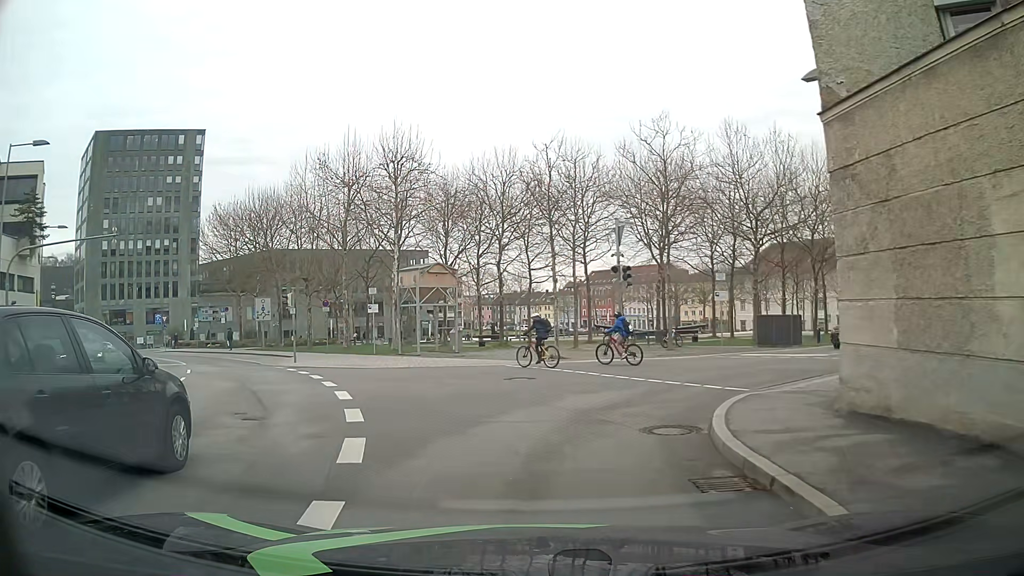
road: tertiary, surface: asphalt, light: Day
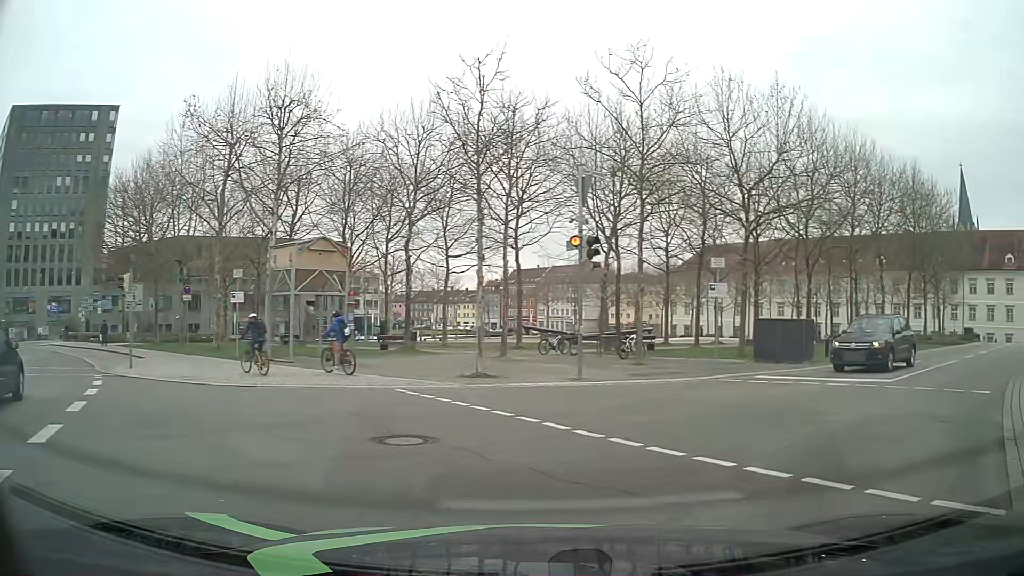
(-0.2, +8.7) m; +3°
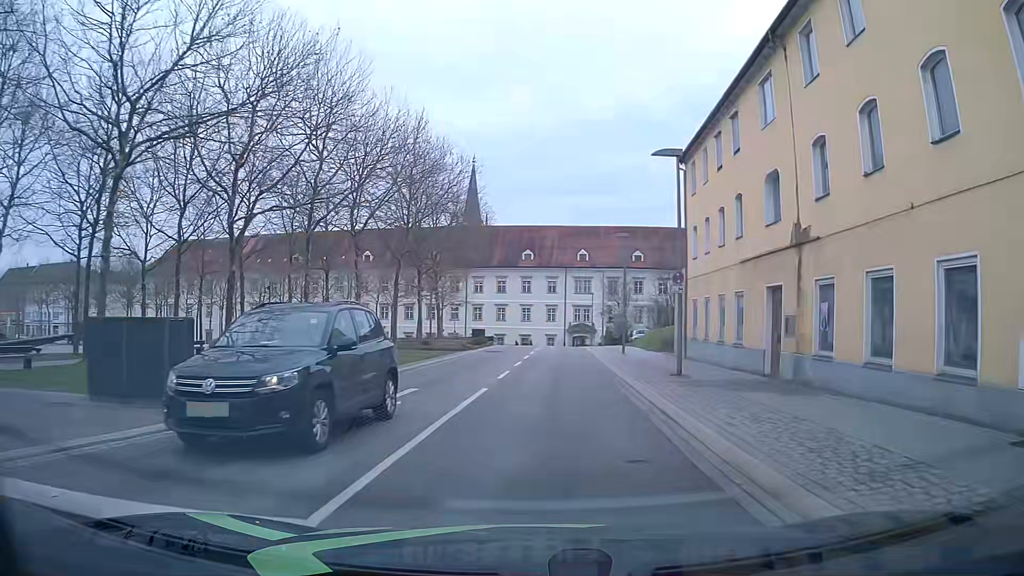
(+5.8, +10.4) m; +48°
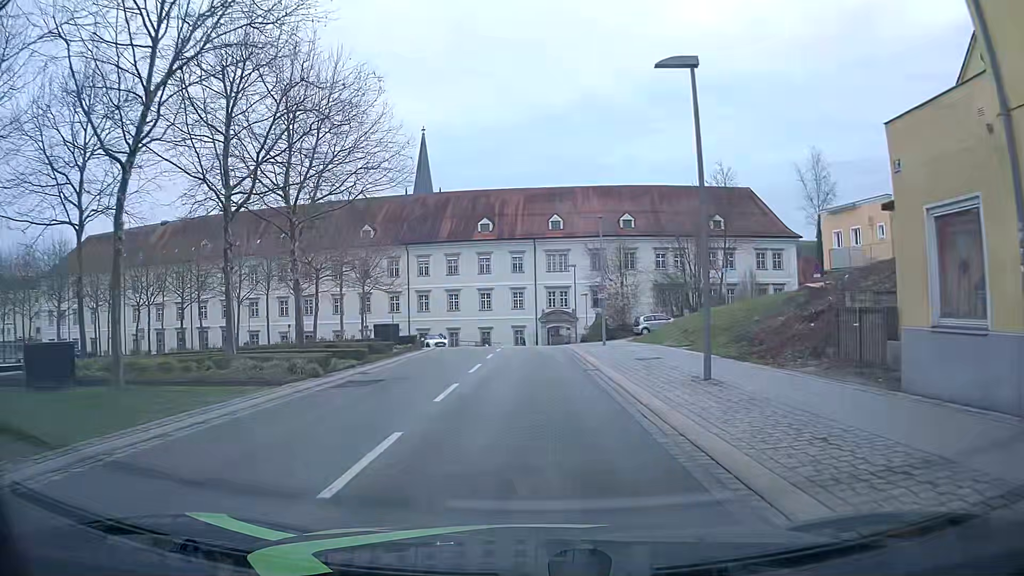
(+0.8, +24.7) m; +2°
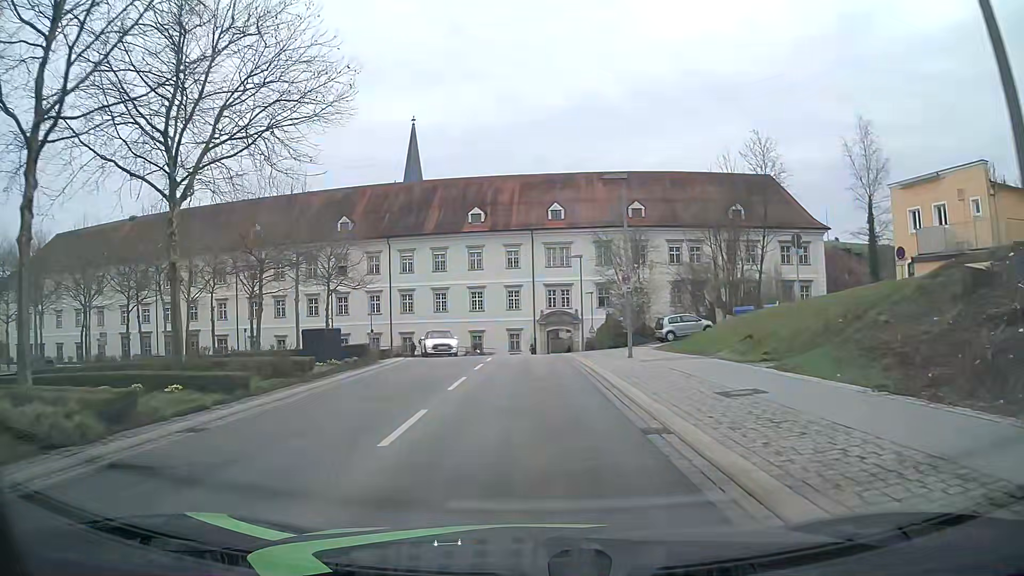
(0.0, +9.7) m; +1°
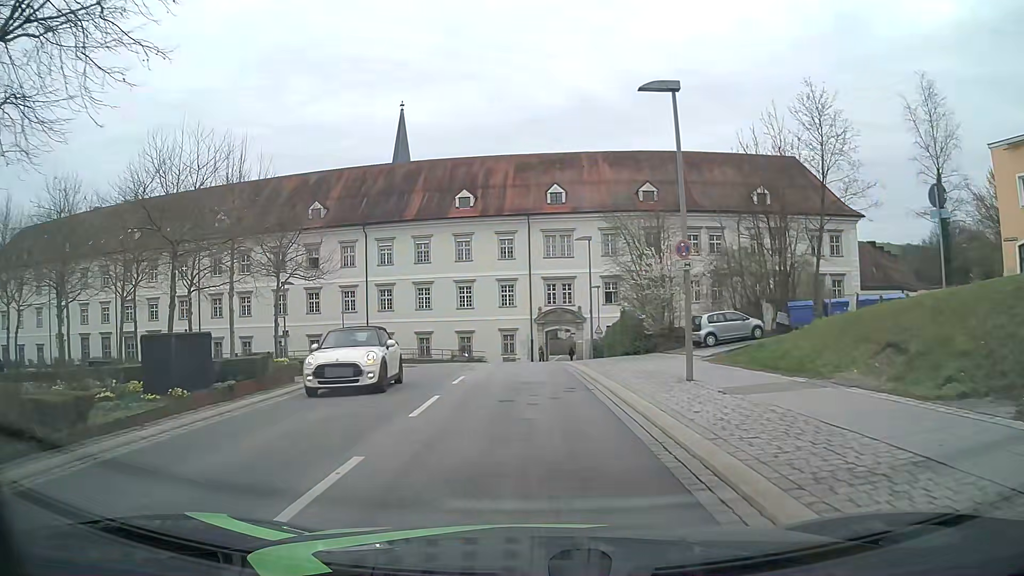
(-0.1, +9.6) m; 0°
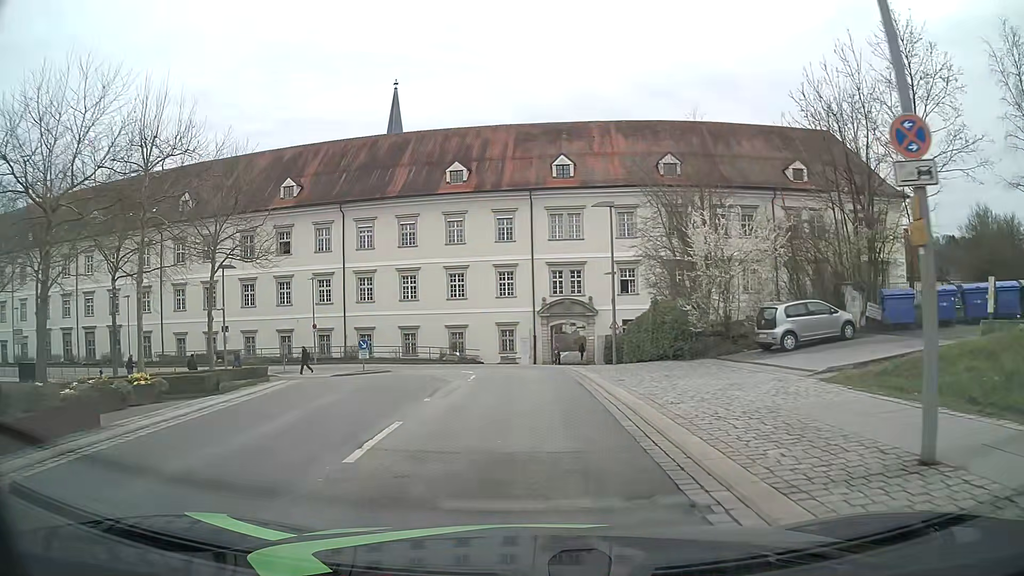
(-0.1, +9.1) m; -2°
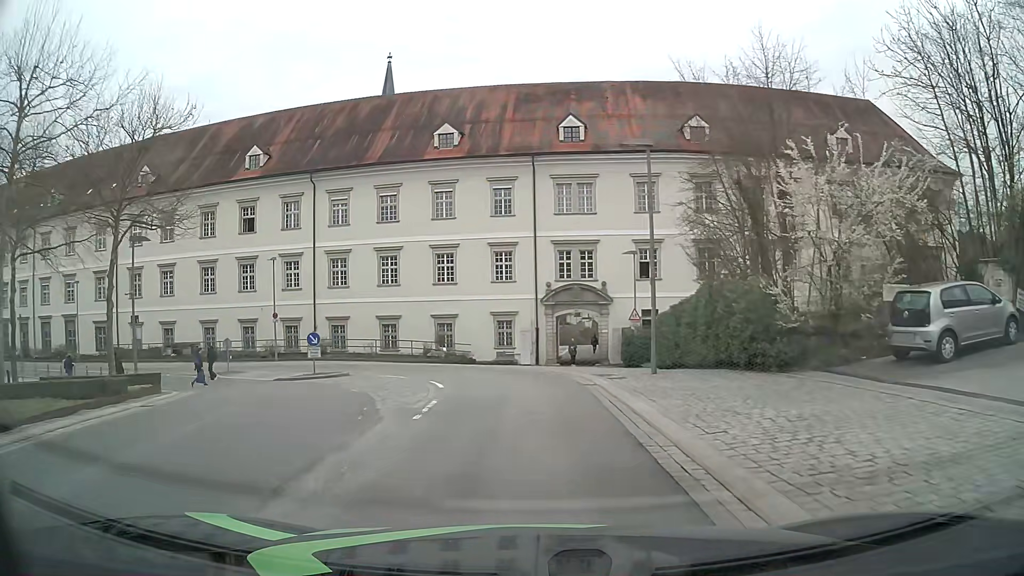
(+0.1, +8.6) m; 0°
(0, +10) (-1, +20) (-4, +29) (-11, +36) (-21, +40) (-31, +41) (-40, +43) (-50, +44) (-60, +45) (-70, +46) m
